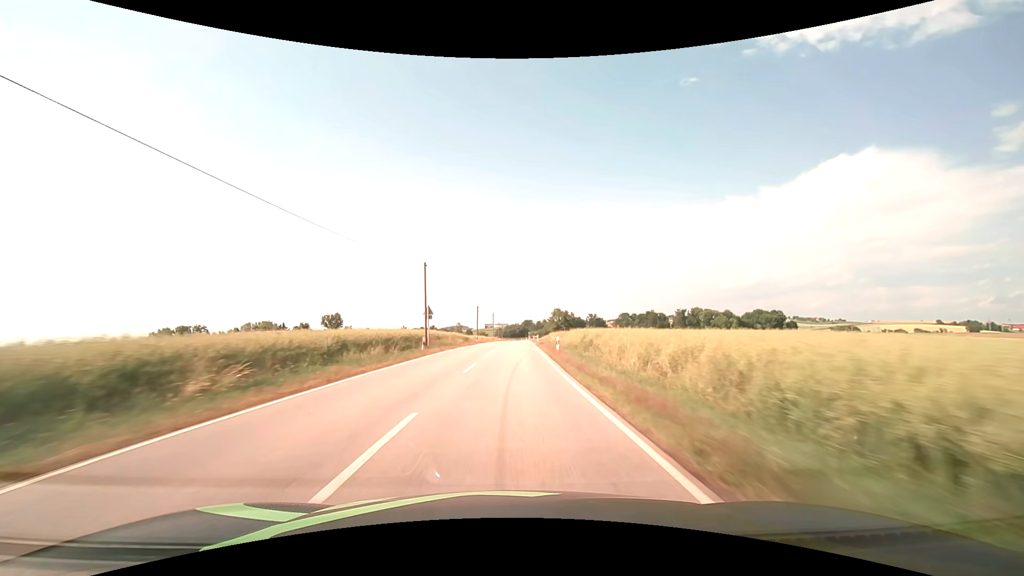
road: secondary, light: Day
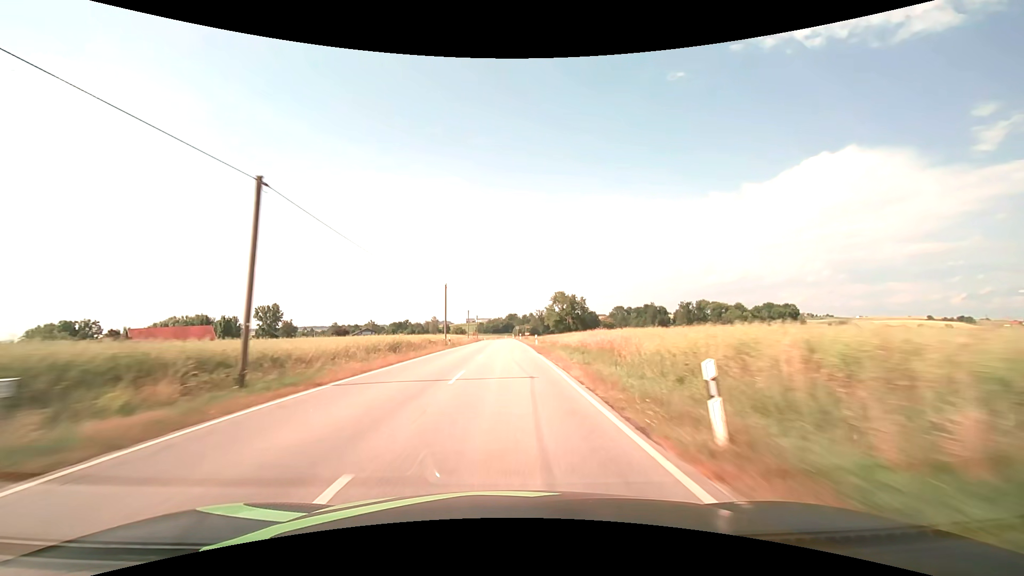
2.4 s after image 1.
(+1.6, +63.0) m; +2°
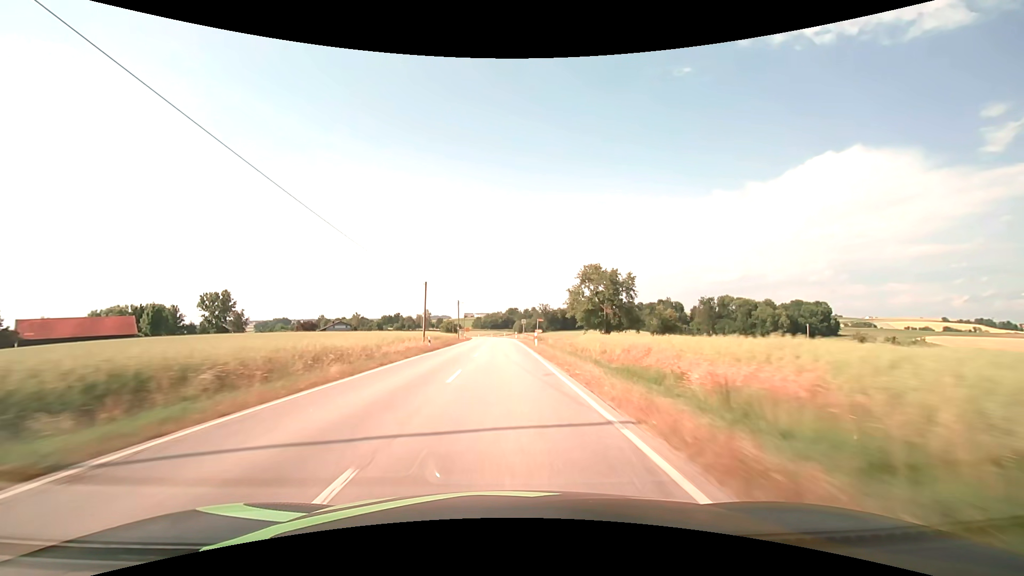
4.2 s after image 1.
(0.0, +47.5) m; 0°
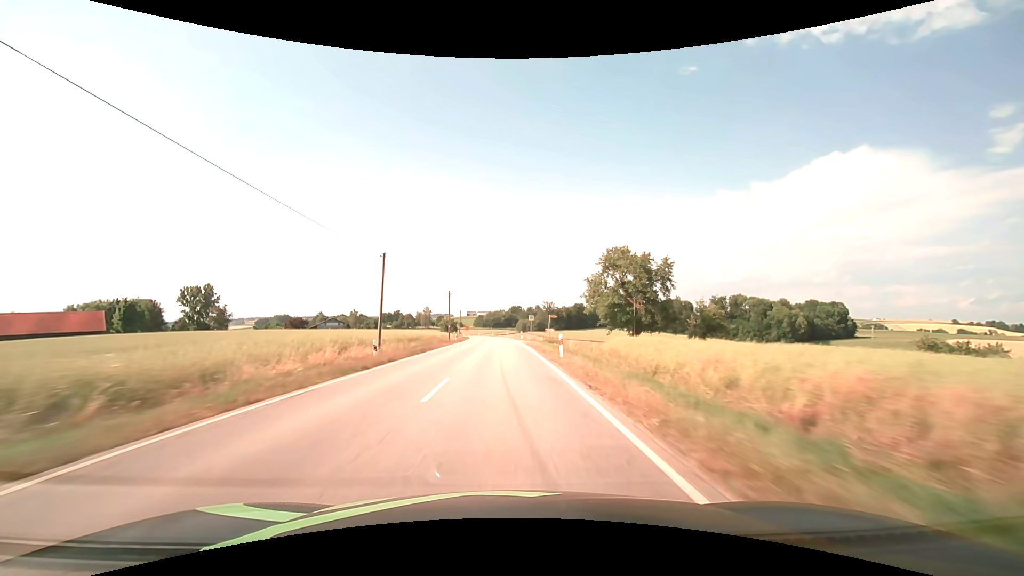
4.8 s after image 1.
(0.0, +15.8) m; 0°
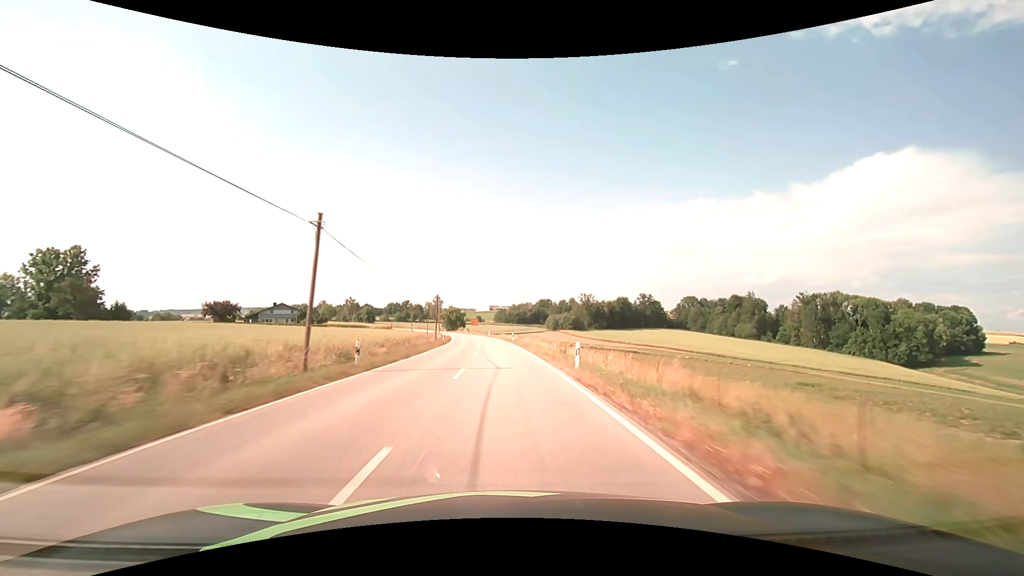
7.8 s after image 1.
(-1.6, +79.0) m; -3°
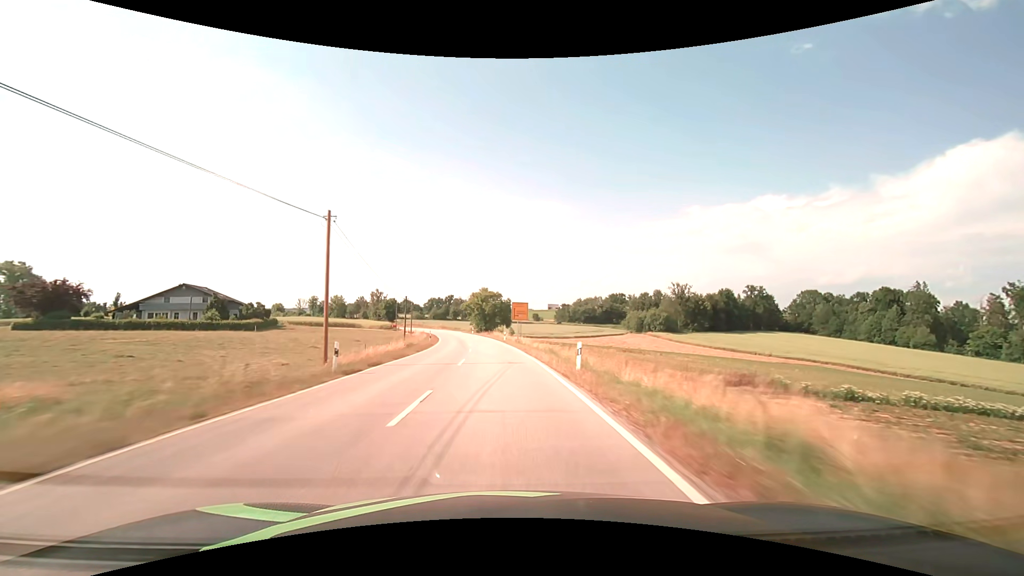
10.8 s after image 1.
(-3.6, +78.4) m; -6°
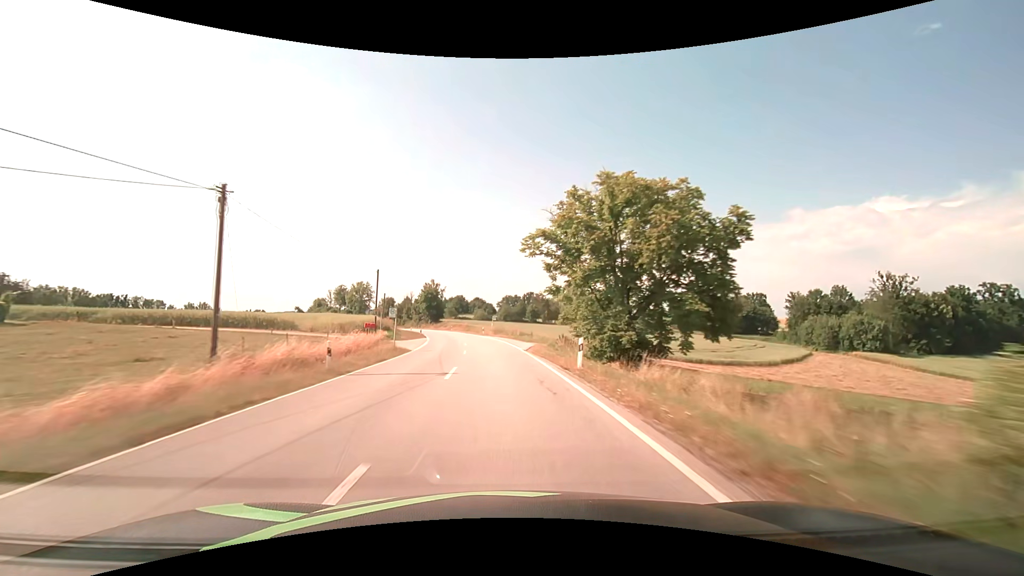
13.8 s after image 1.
(-6.2, +77.8) m; -9°
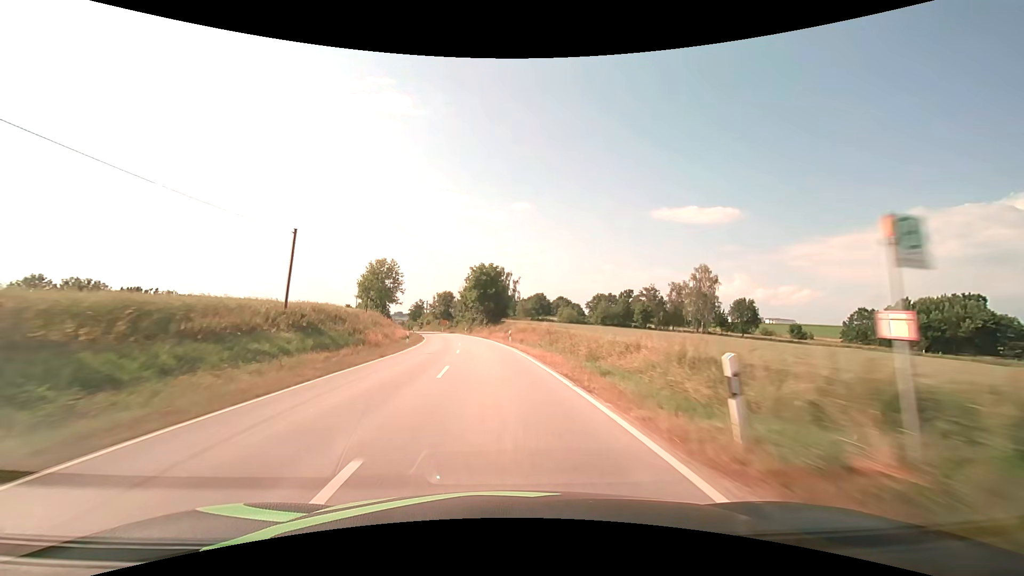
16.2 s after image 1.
(-4.7, +59.2) m; -9°
(0, +10) (-1, +20) (-1, +30) (-2, +40) (-4, +50) (-5, +60) (-7, +70) (-9, +79) (-11, +89) (-14, +99) m
